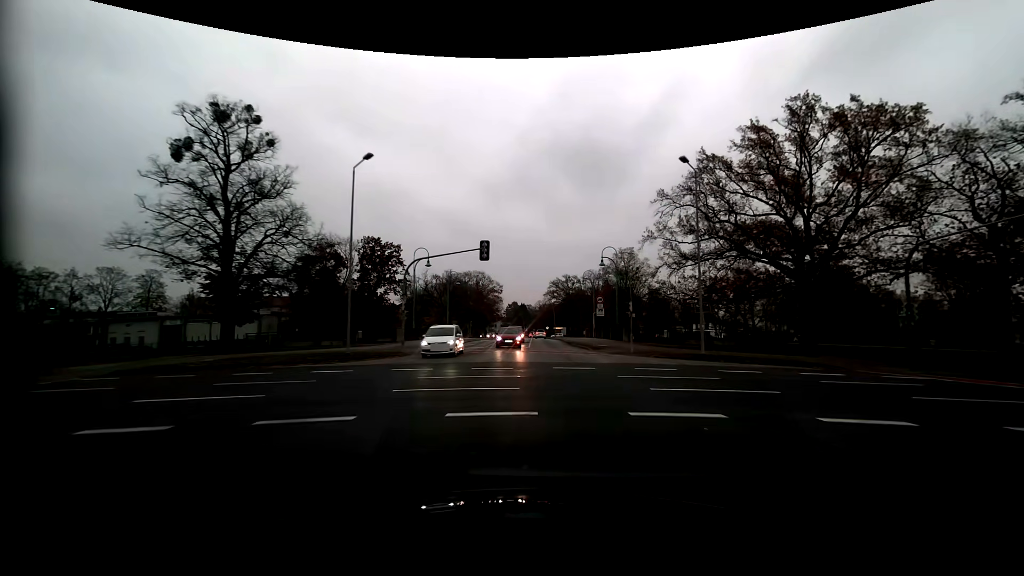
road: residential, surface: asphalt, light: Day
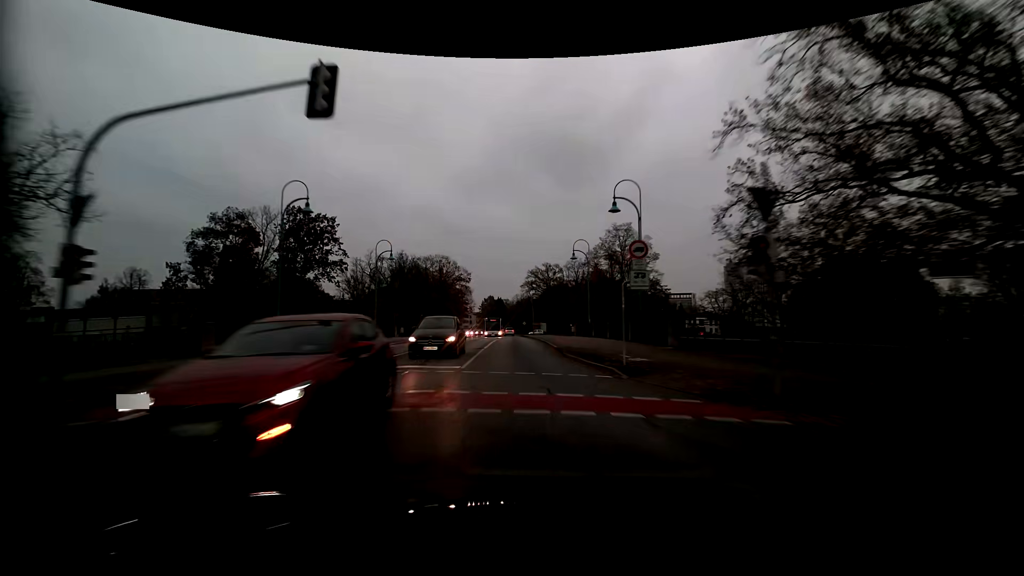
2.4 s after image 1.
(+0.8, +23.2) m; +2°
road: tertiary
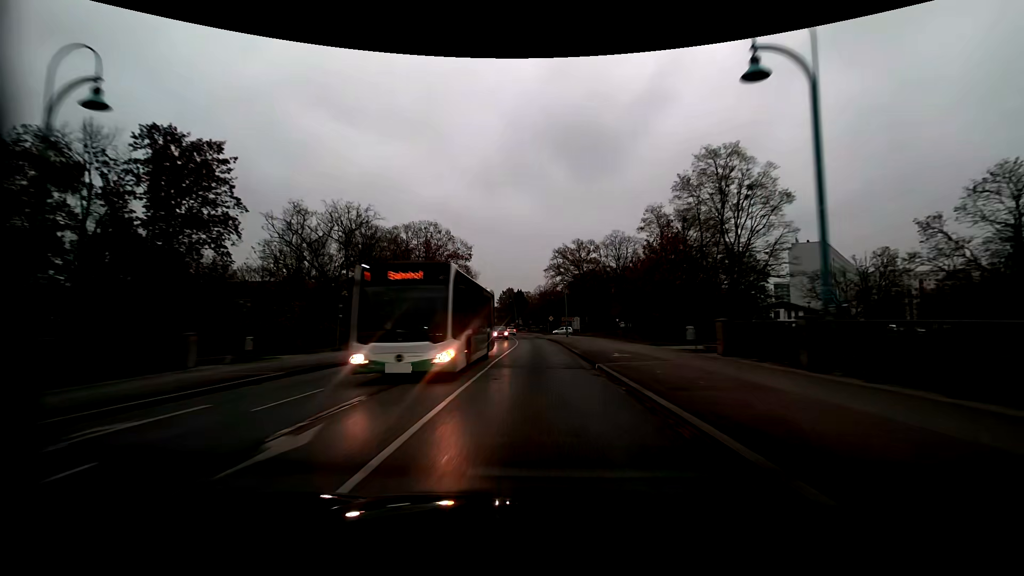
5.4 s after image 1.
(-1.6, +35.9) m; -3°
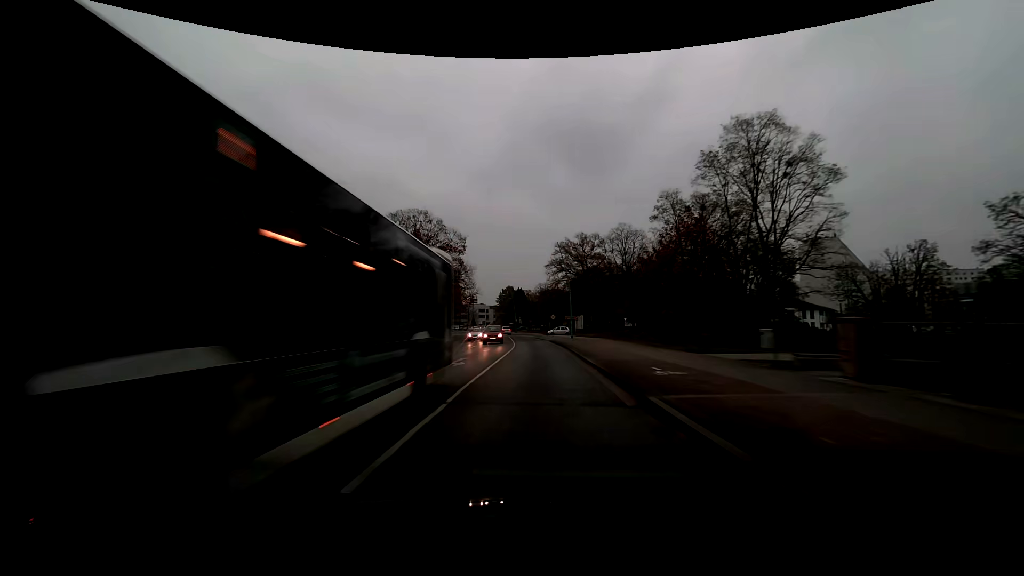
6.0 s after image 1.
(0.0, +7.3) m; 0°
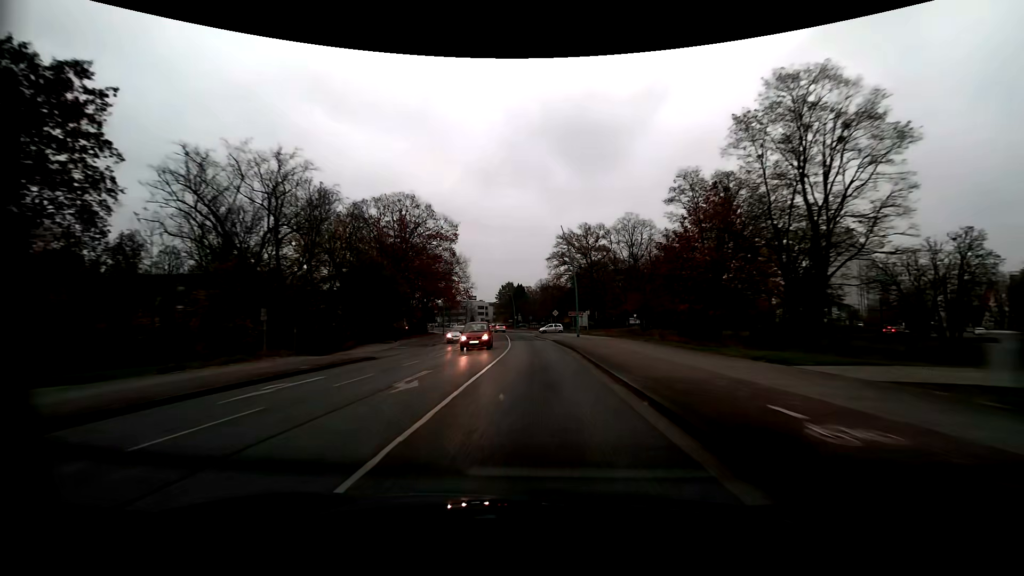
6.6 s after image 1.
(0.0, +7.4) m; 0°
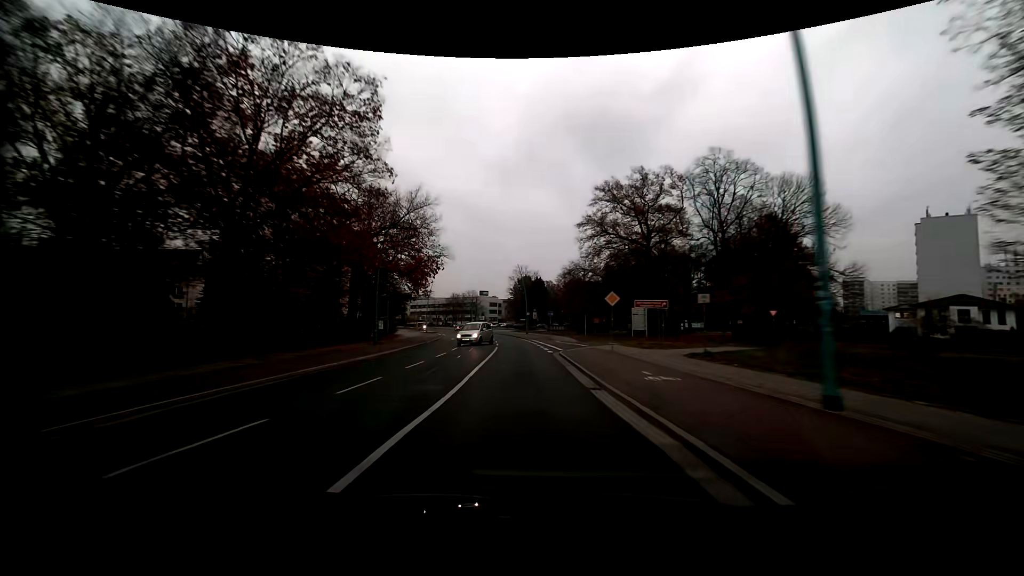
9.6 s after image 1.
(-0.3, +37.1) m; -2°
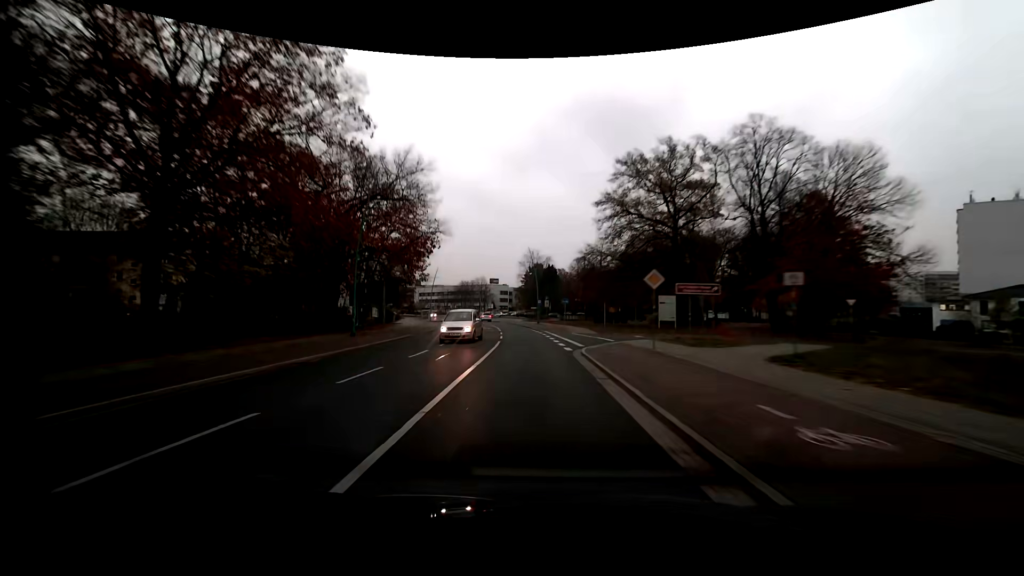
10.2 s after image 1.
(-0.1, +6.6) m; -1°
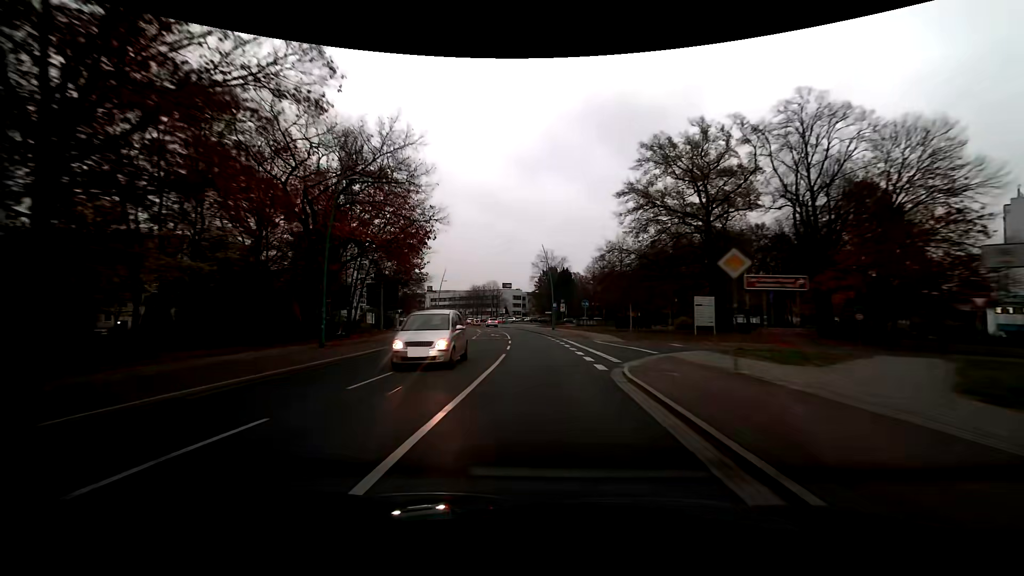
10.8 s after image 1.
(-0.1, +6.2) m; -2°
(0, +10) (+2, +20) (+9, +26) (+19, +27) (+29, +25) (+39, +25) (+49, +27) (+58, +30) (+67, +34) (+76, +39) m
